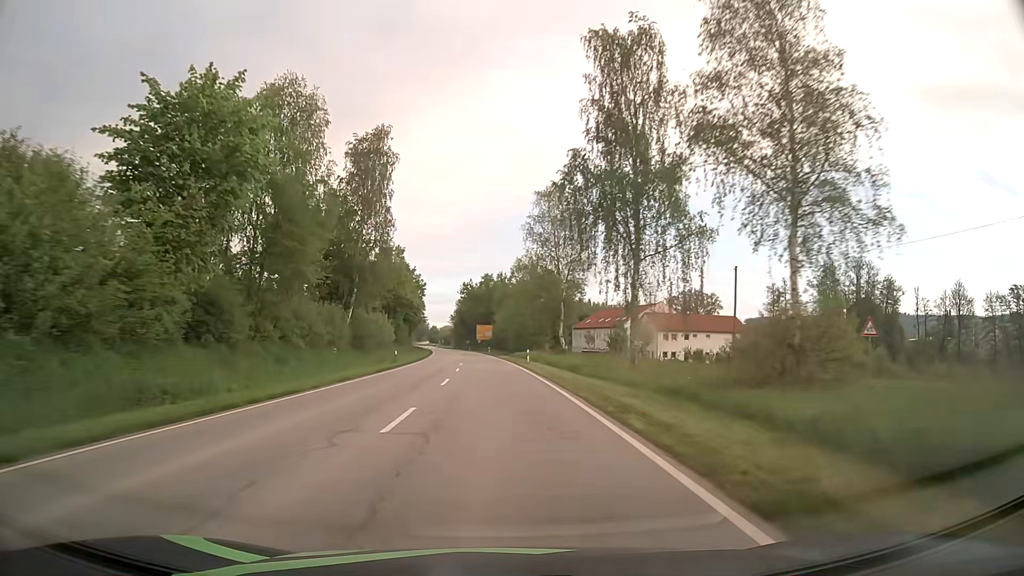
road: secondary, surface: asphalt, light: Day
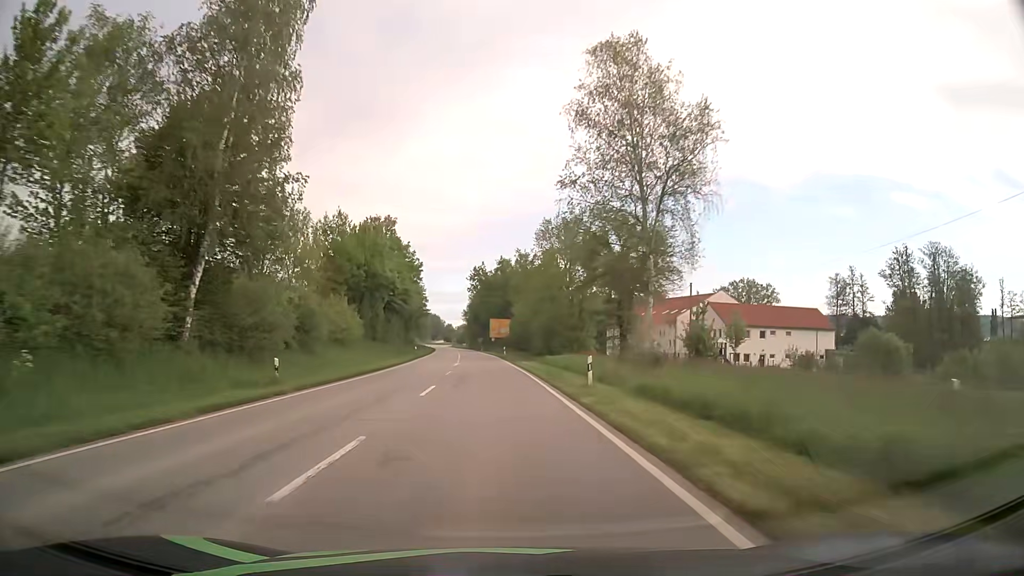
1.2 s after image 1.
(-0.3, +28.6) m; -1°
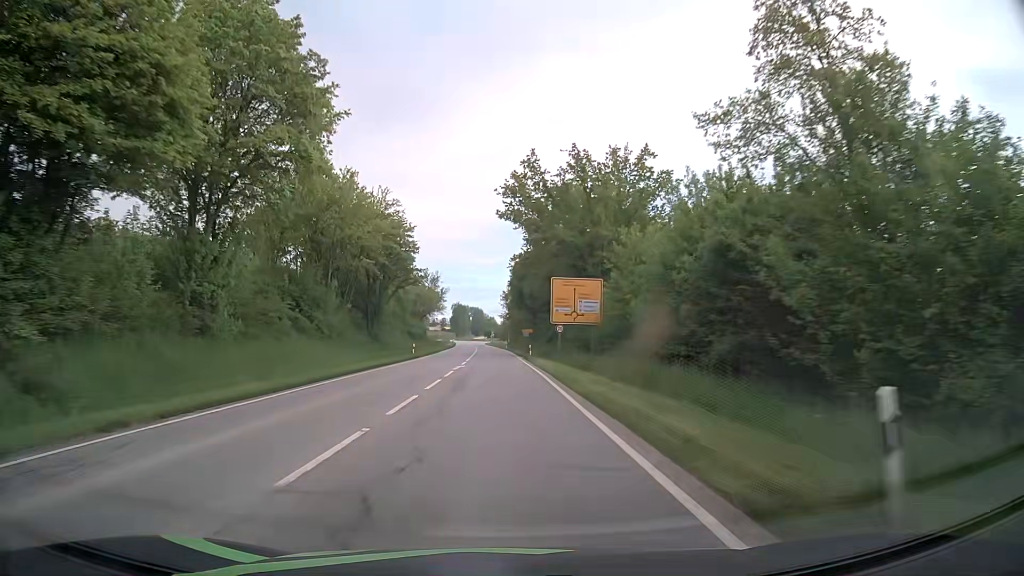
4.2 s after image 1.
(-2.9, +66.9) m; -4°
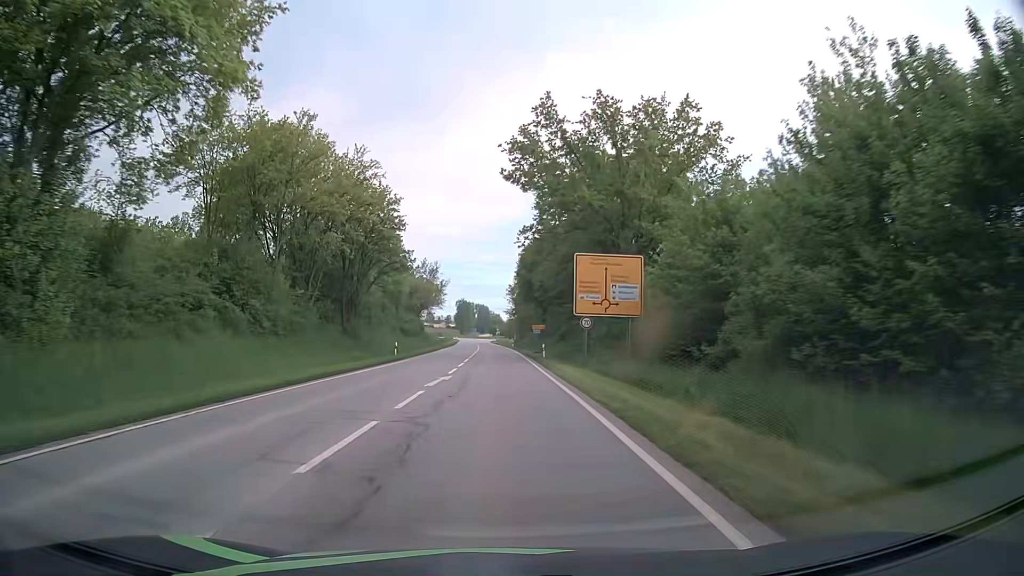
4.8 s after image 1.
(0.0, +11.5) m; 0°
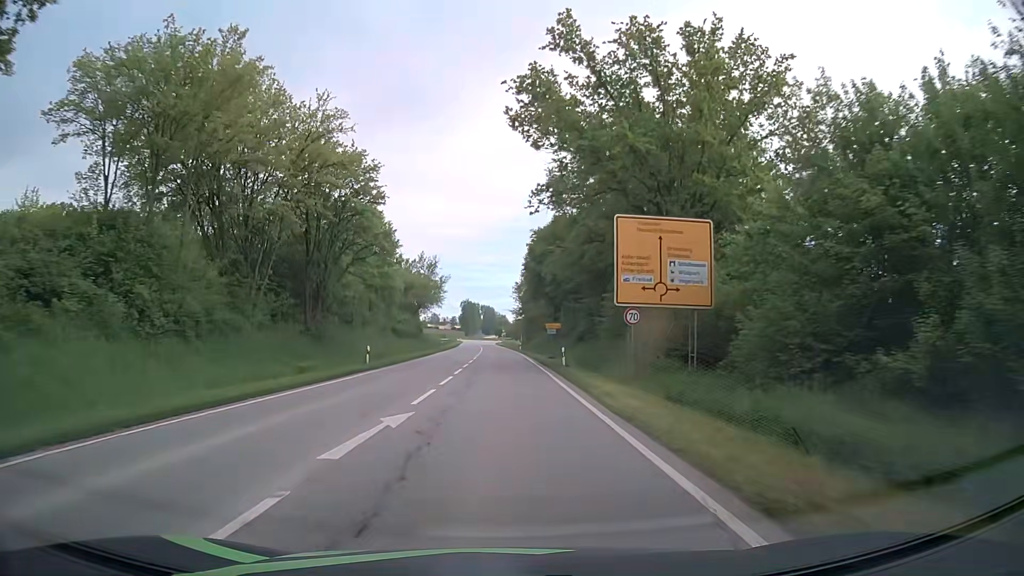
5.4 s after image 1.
(0.0, +10.6) m; 0°
(0, +10) (0, +20) (0, +30) (-1, +40) (-1, +50) (-1, +60) (-1, +70) (-2, +80) (-2, +90) (-2, +100) m
